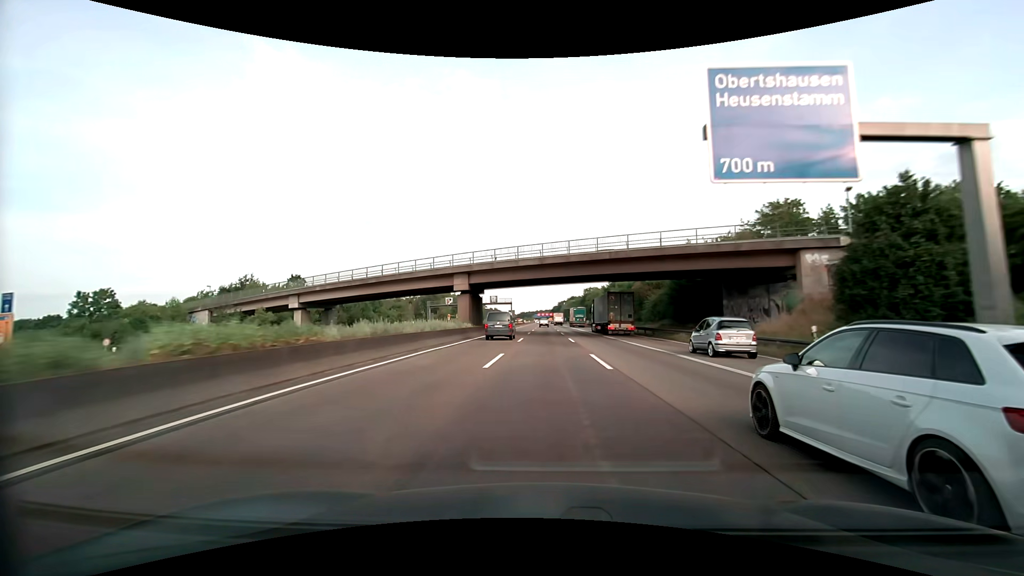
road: motorway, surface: asphalt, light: Day
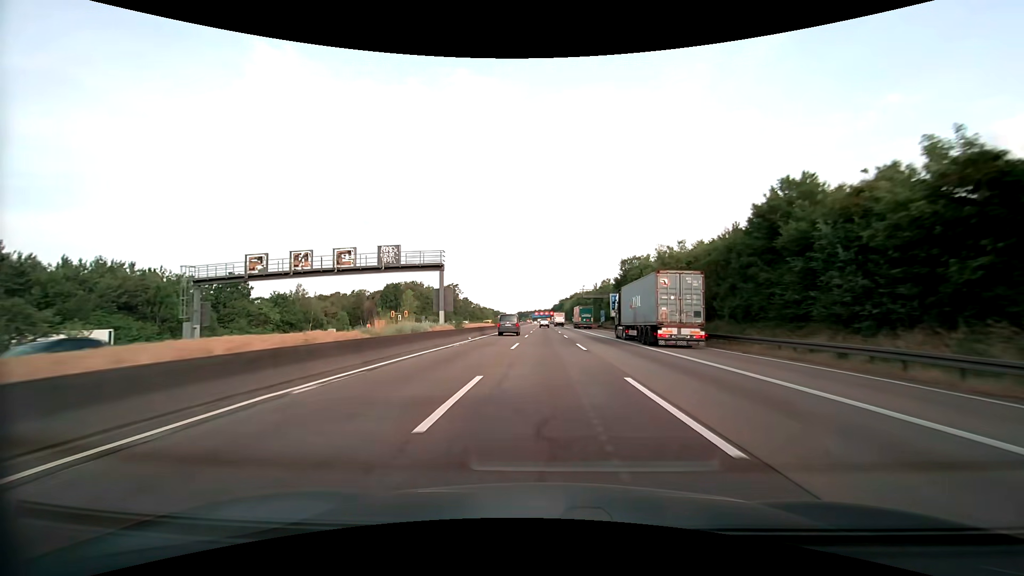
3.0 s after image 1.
(0.0, +80.1) m; 0°
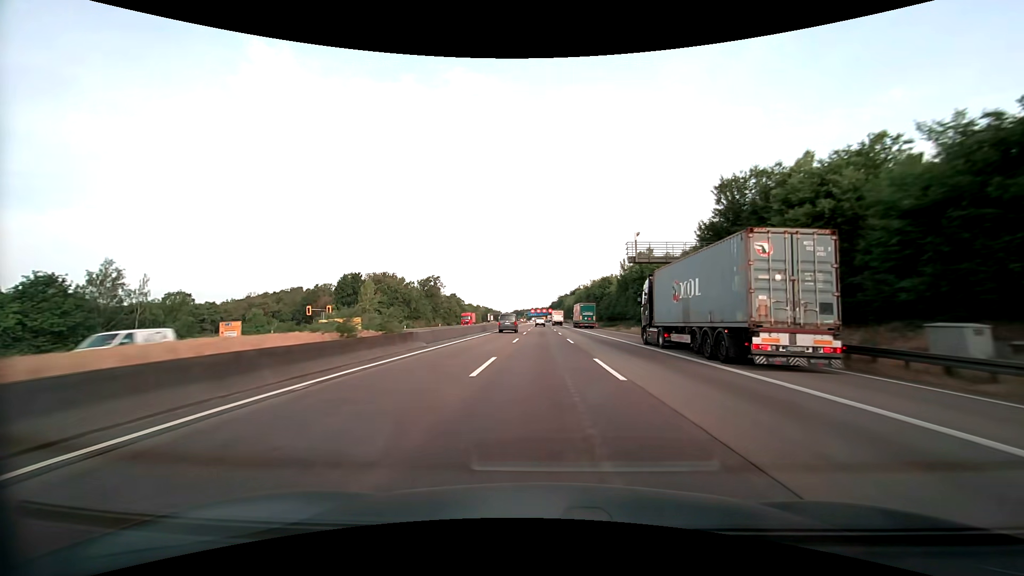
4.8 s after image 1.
(+0.2, +48.2) m; 0°
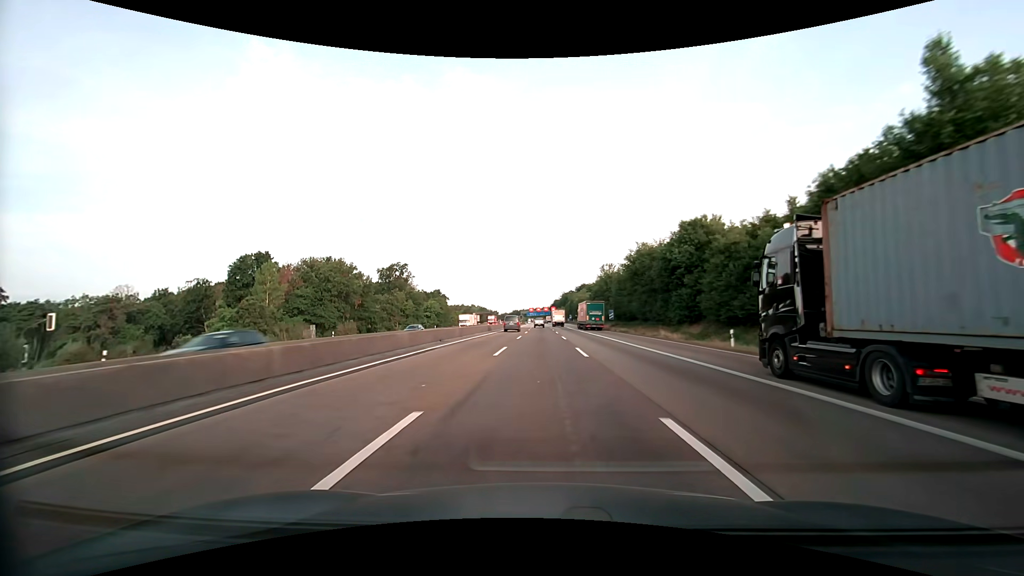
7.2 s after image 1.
(0.0, +64.5) m; 0°
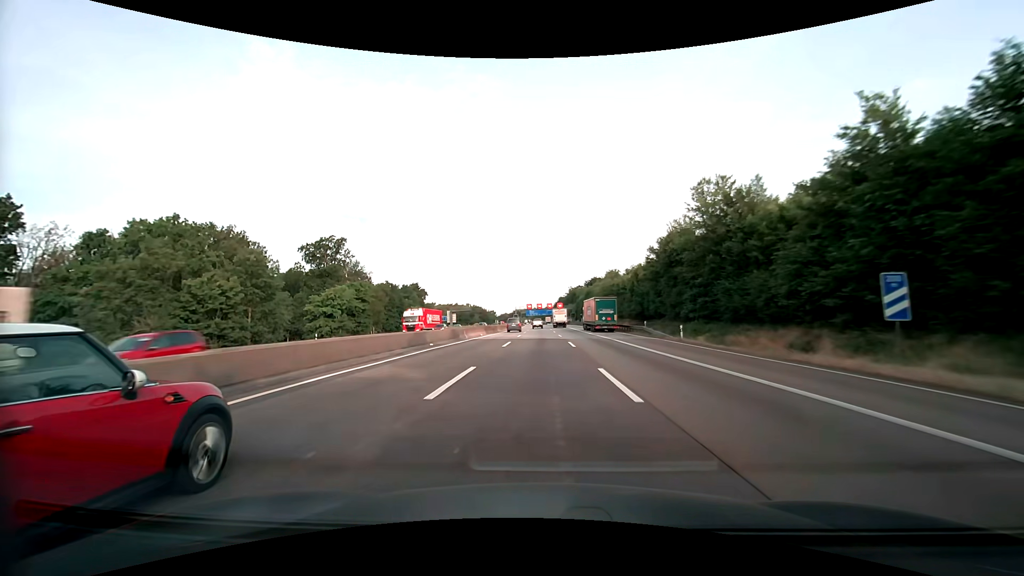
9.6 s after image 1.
(-0.2, +64.5) m; 0°
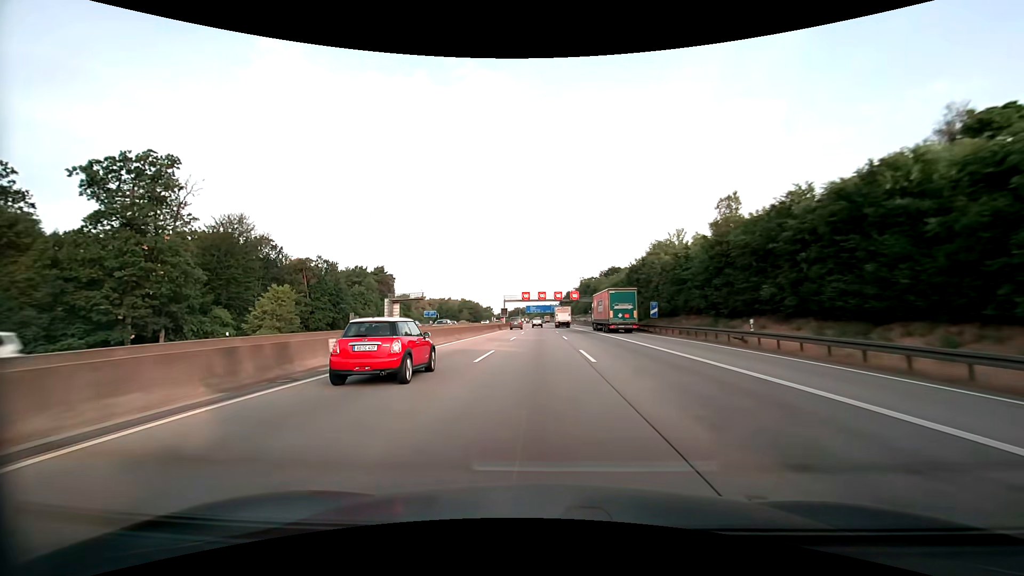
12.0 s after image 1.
(-0.2, +64.6) m; -1°
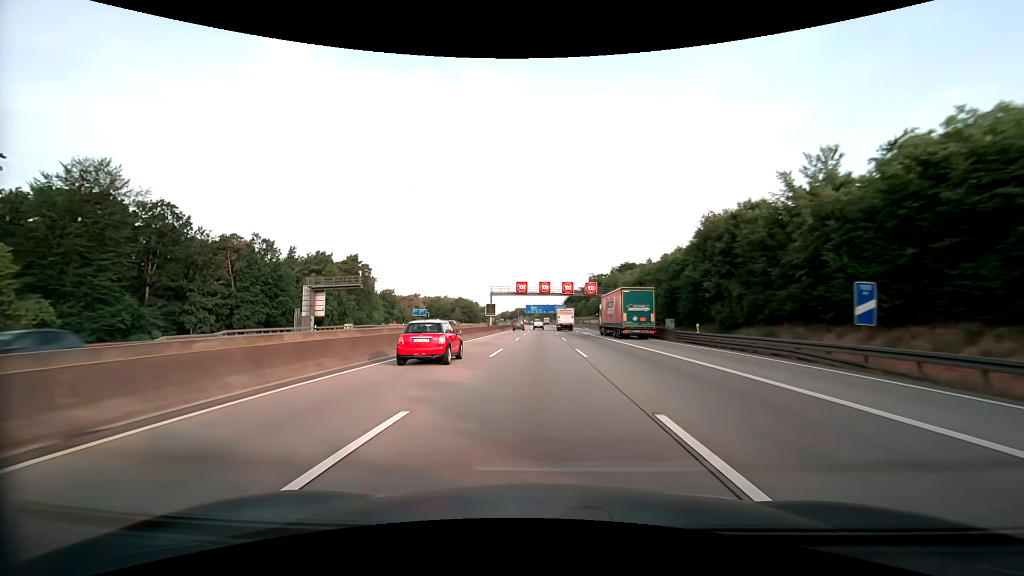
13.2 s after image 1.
(0.0, +32.4) m; 0°
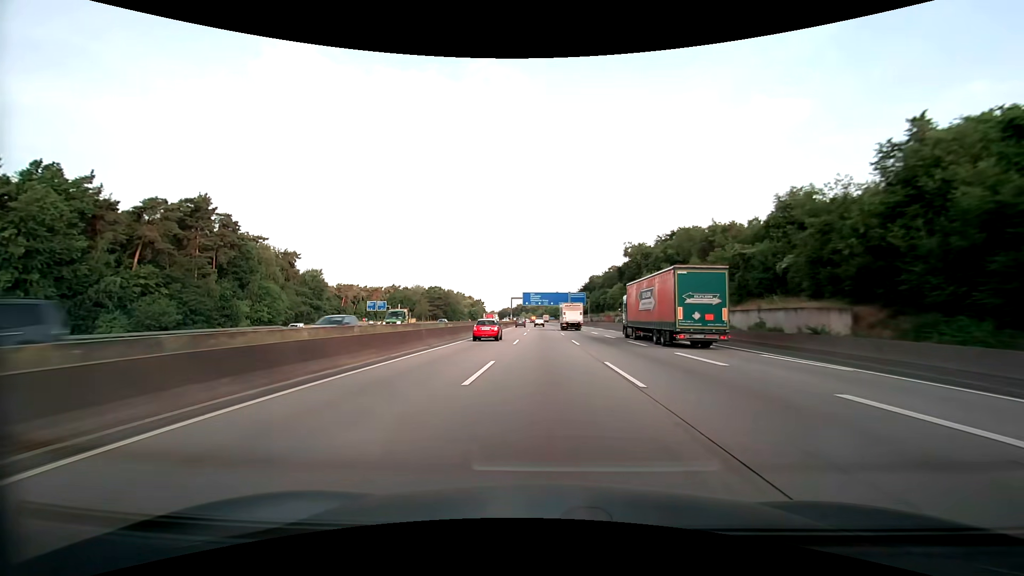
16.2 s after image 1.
(-0.4, +81.0) m; 0°
(0, +10) (0, +20) (0, +30) (0, +40) (0, +50) (0, +60) (-1, +70) (-1, +80) (-1, +90) (-1, +100) m
